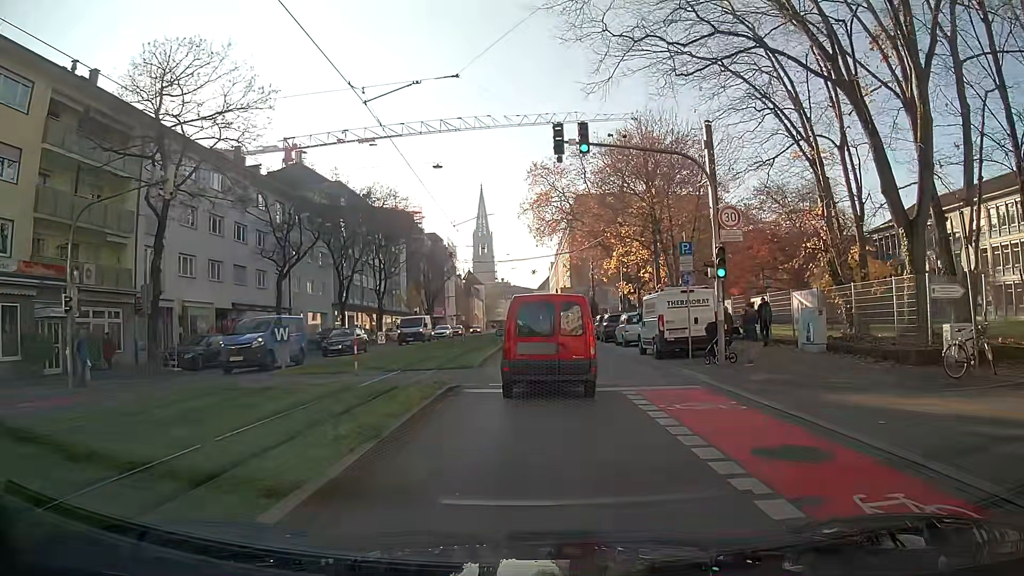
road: primary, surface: asphalt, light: Day
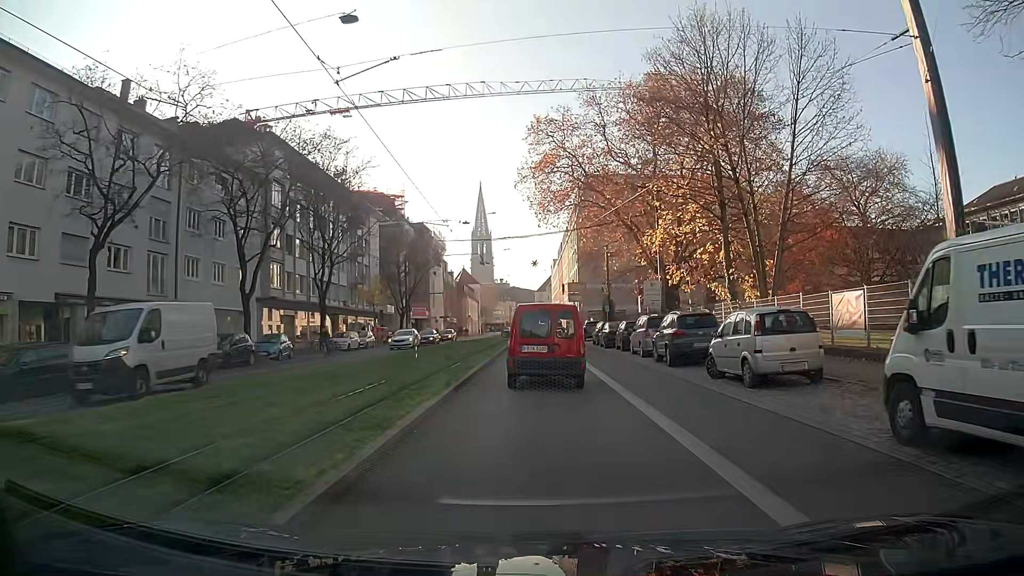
(-0.2, +18.6) m; -1°
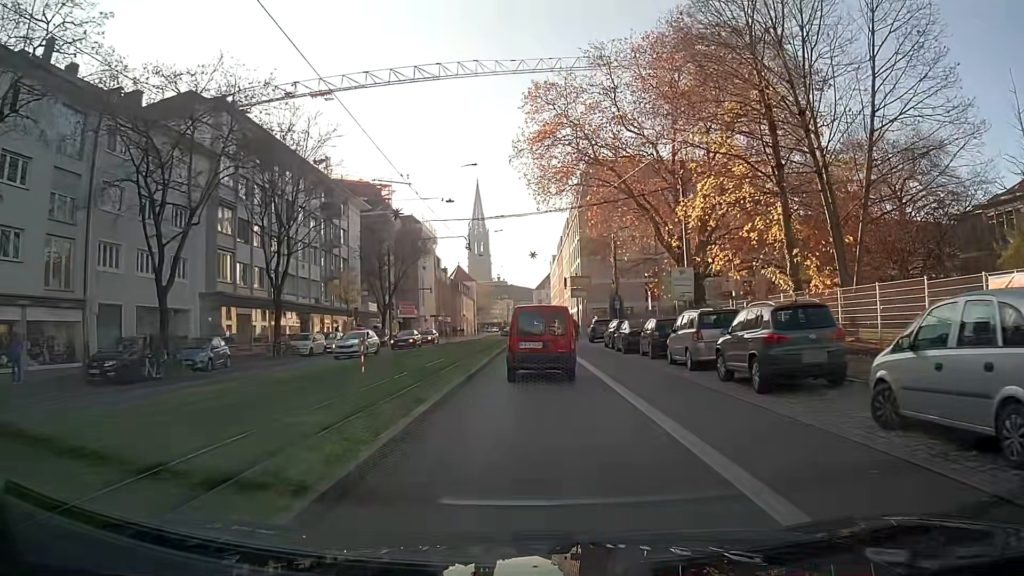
(0.0, +8.5) m; 0°
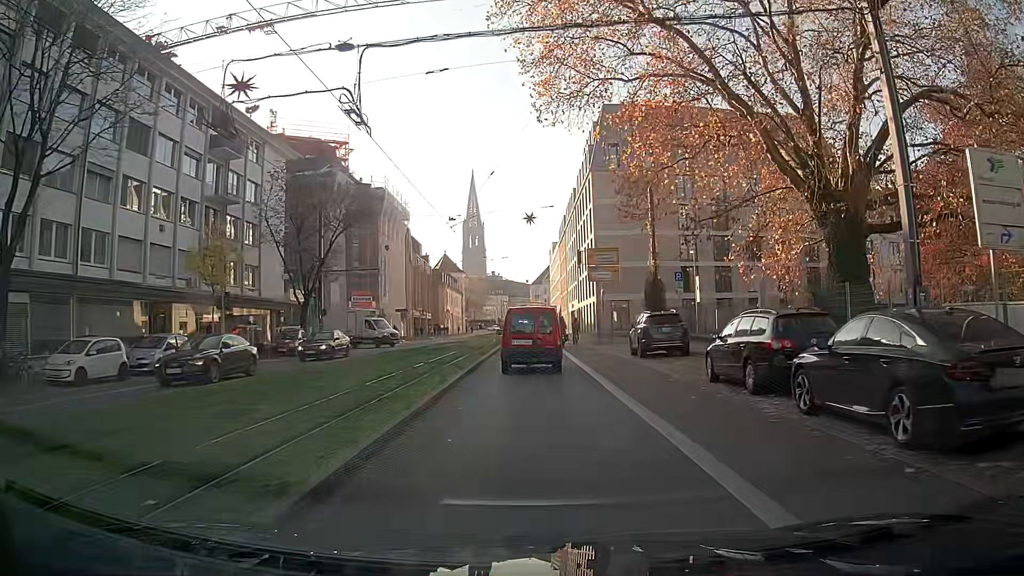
(+0.1, +23.0) m; 0°
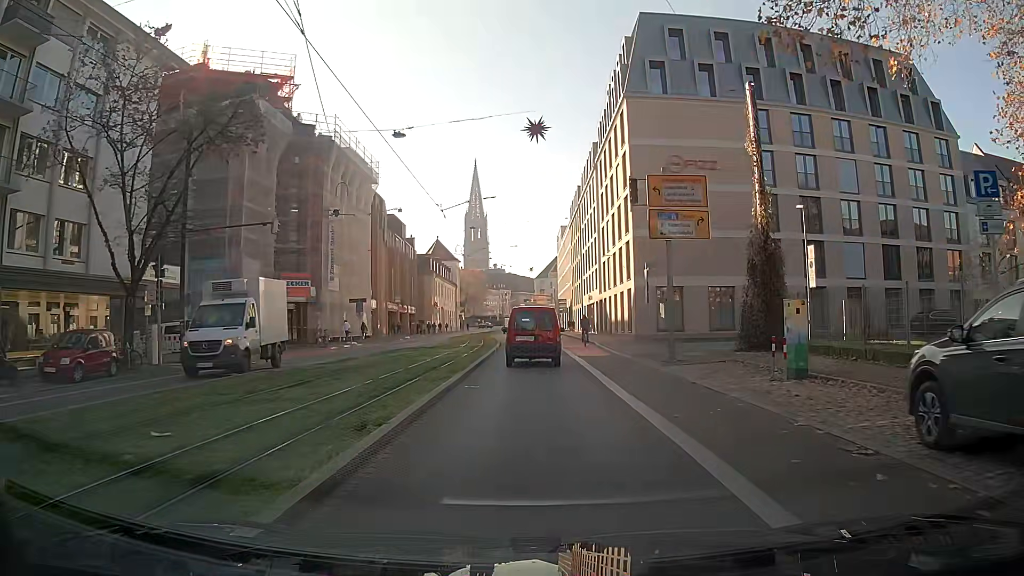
(-0.1, +21.1) m; 0°
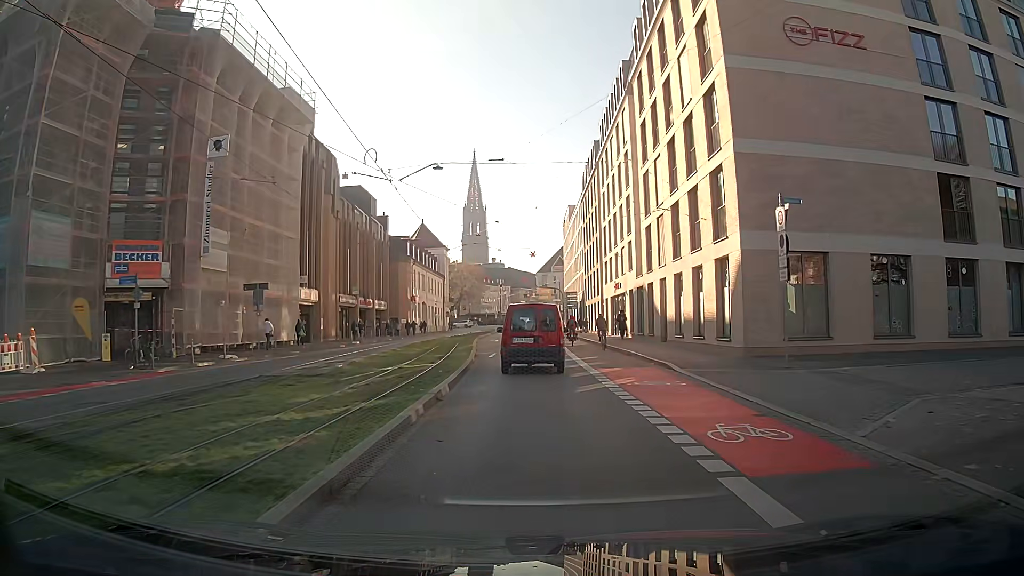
(0.0, +21.4) m; -1°
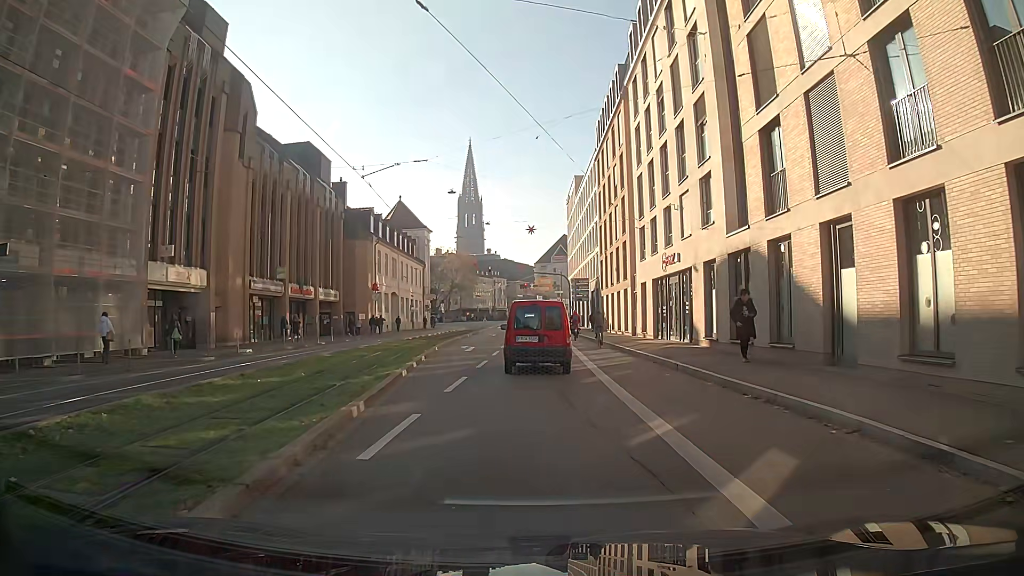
(+0.1, +19.4) m; 0°
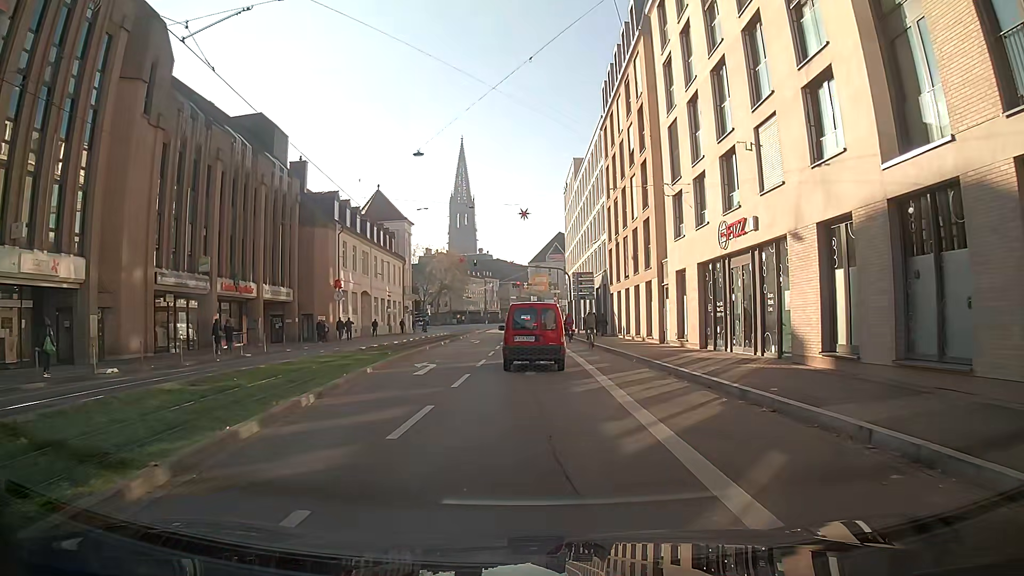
(-0.2, +10.8) m; -2°
